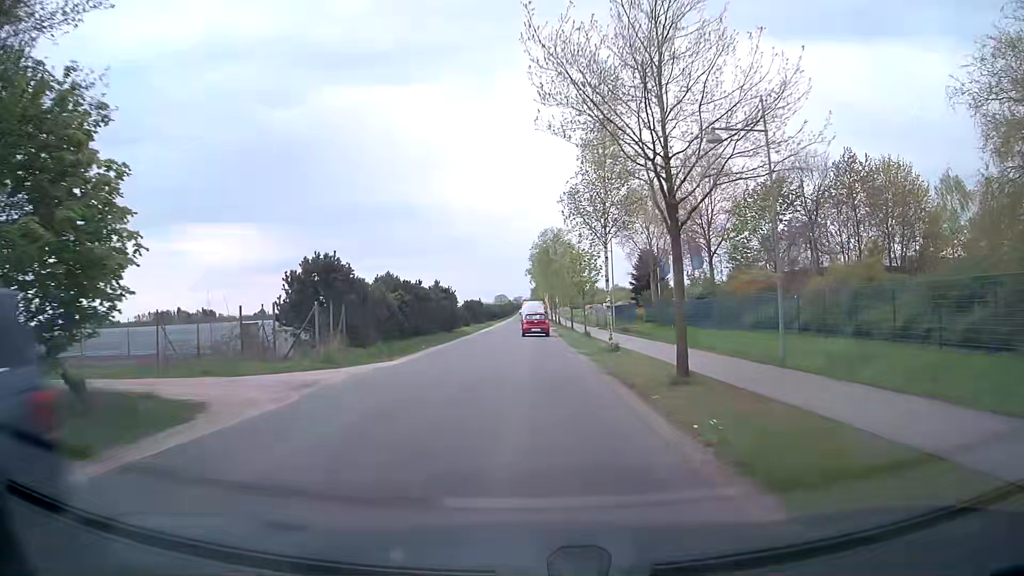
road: tertiary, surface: asphalt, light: Day
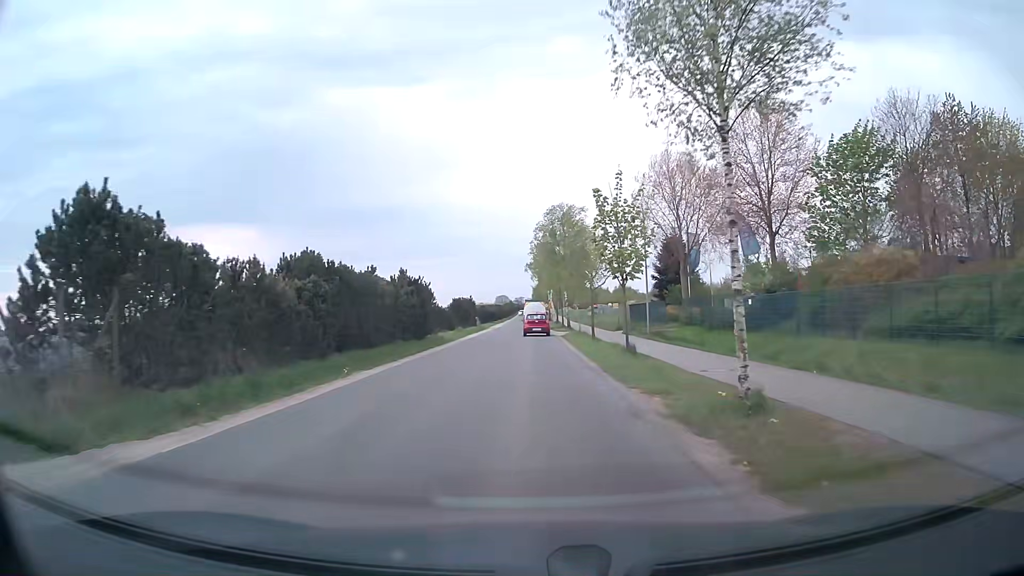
(0.0, +14.8) m; 0°
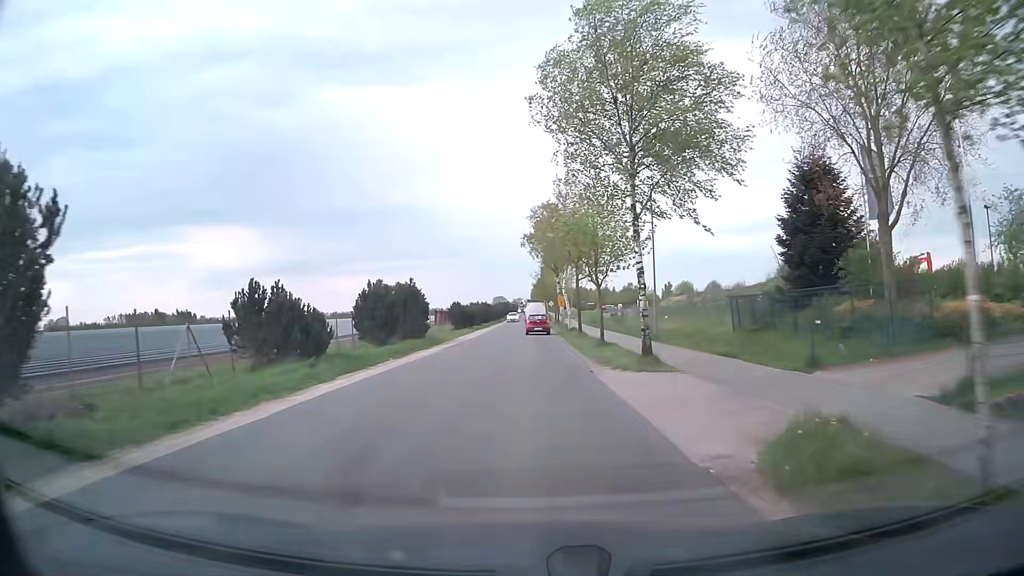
(-0.2, +36.7) m; 0°
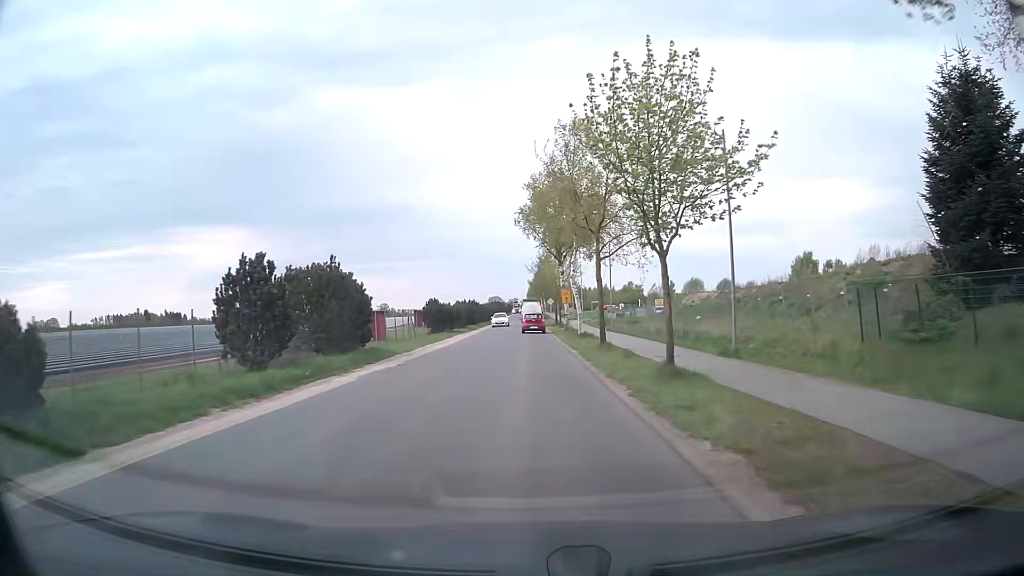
(0.0, +14.7) m; 0°
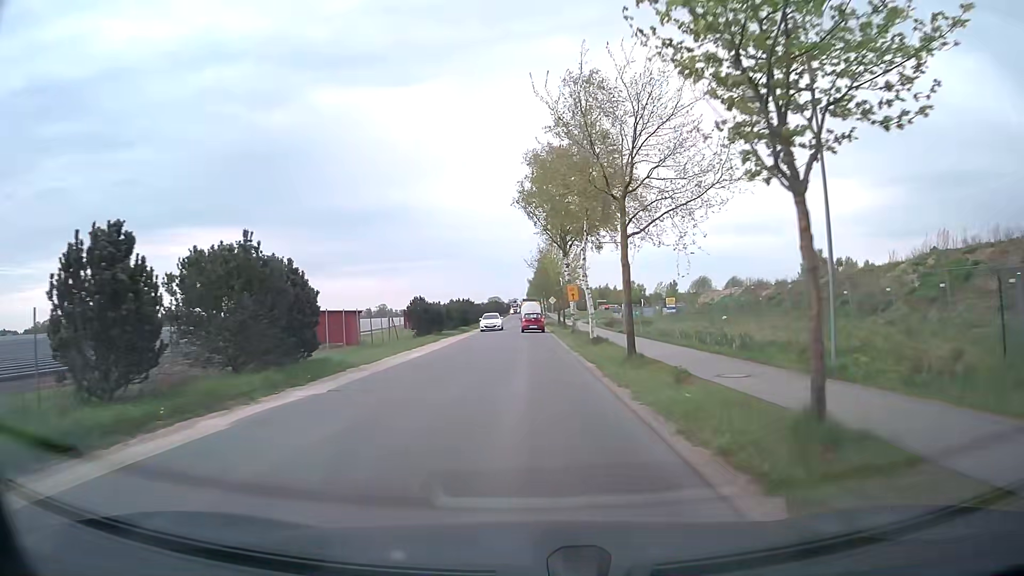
(0.0, +7.4) m; 0°
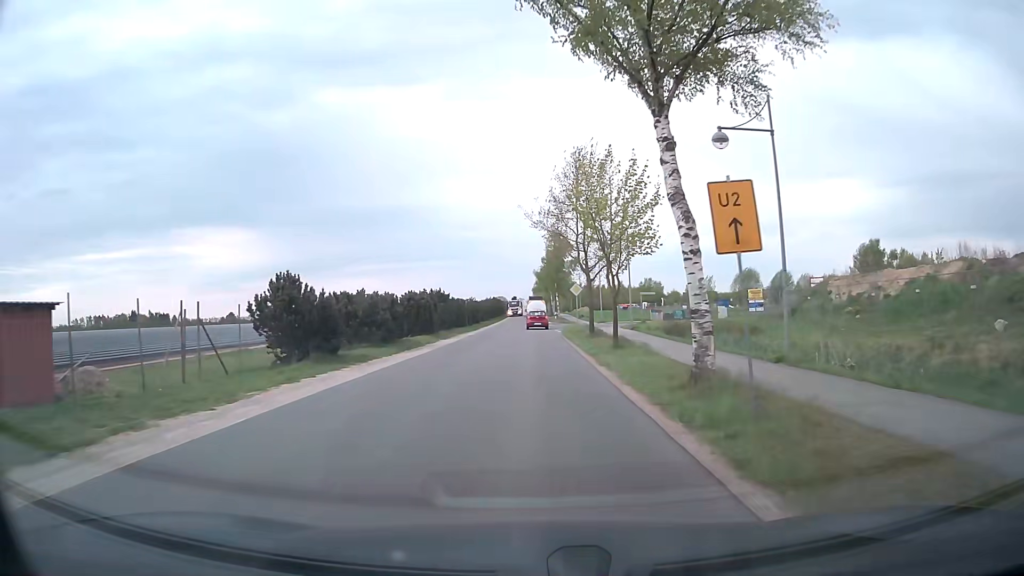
(0.0, +29.2) m; 0°
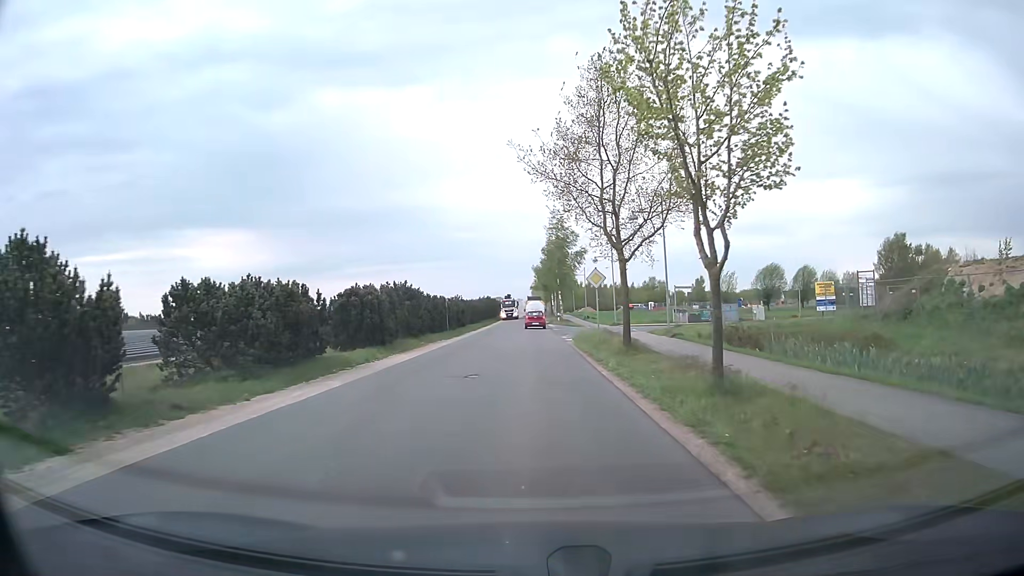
(0.0, +13.0) m; 0°
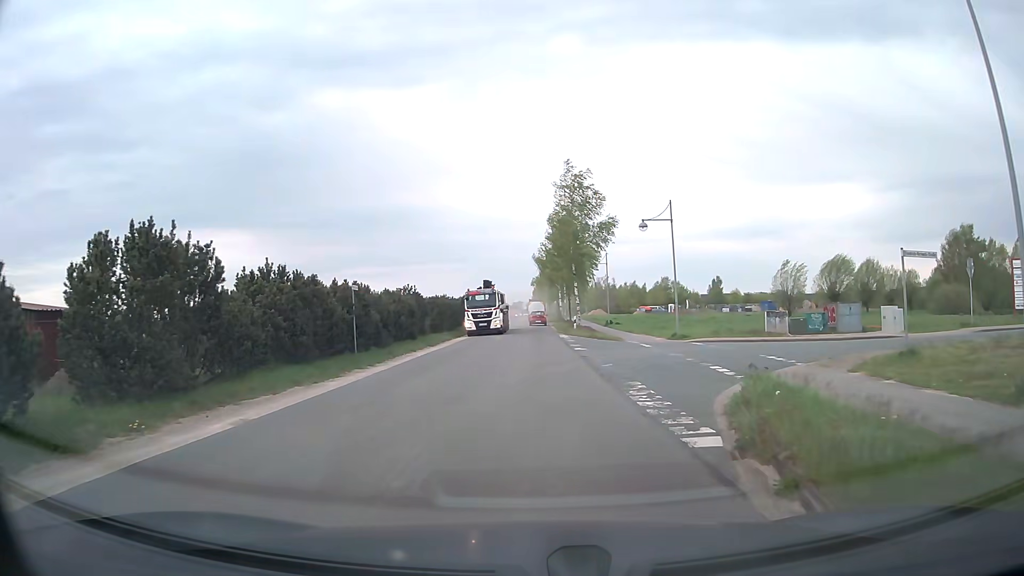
(+0.2, +25.4) m; 0°
(+1, +10) (+5, +19) (+14, +23) (+24, +24) (+34, +26) (+44, +28) (+54, +30) (+63, +33) (+73, +36) (+82, +40) m
